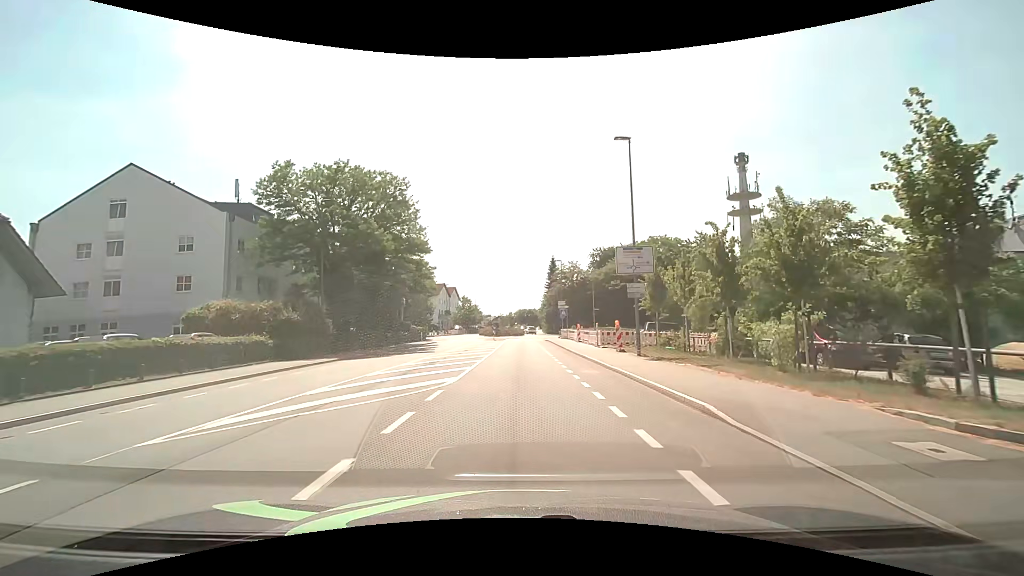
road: tertiary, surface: asphalt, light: Day
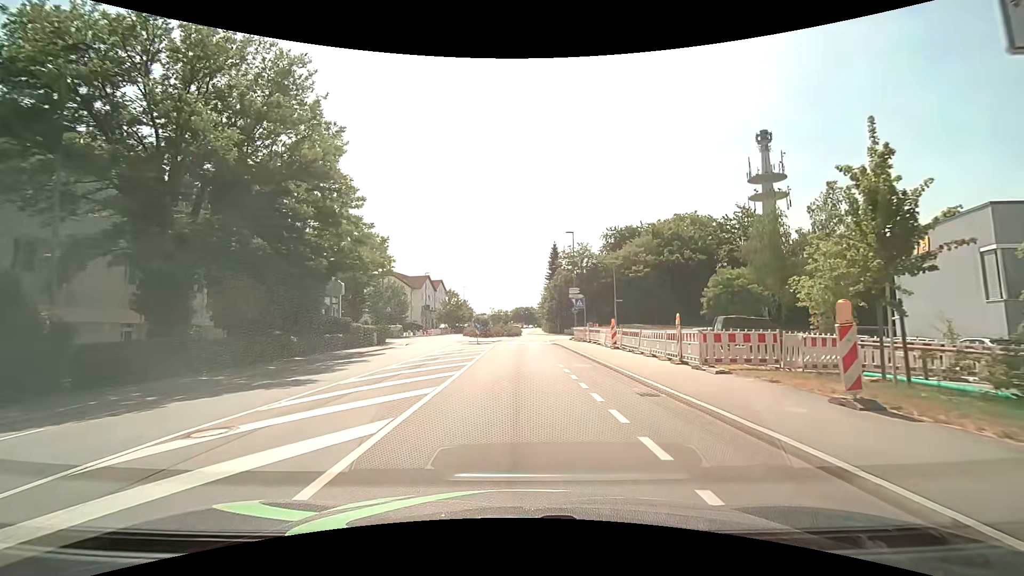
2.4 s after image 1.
(0.0, +18.7) m; 0°
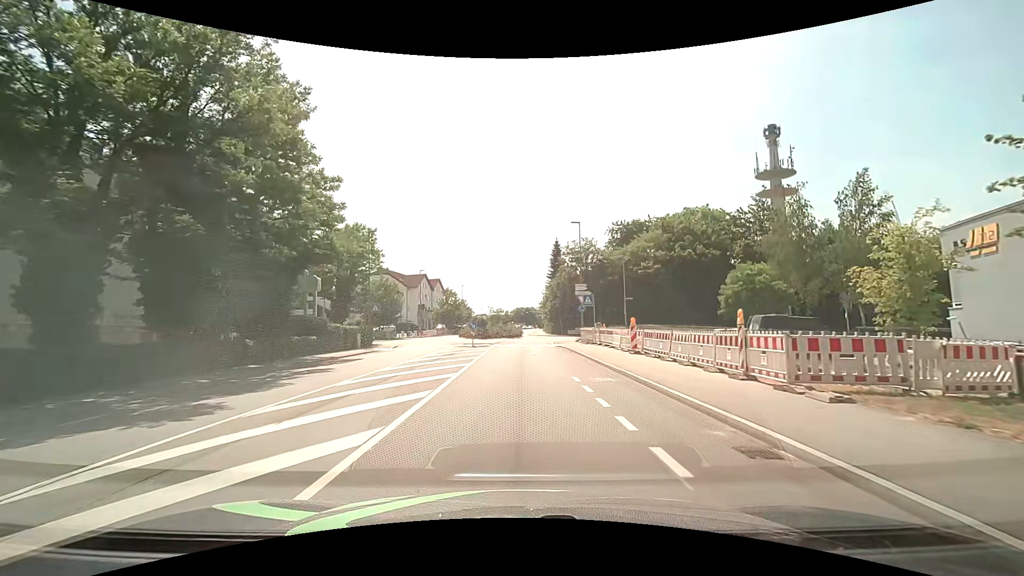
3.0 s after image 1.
(0.0, +4.6) m; 0°
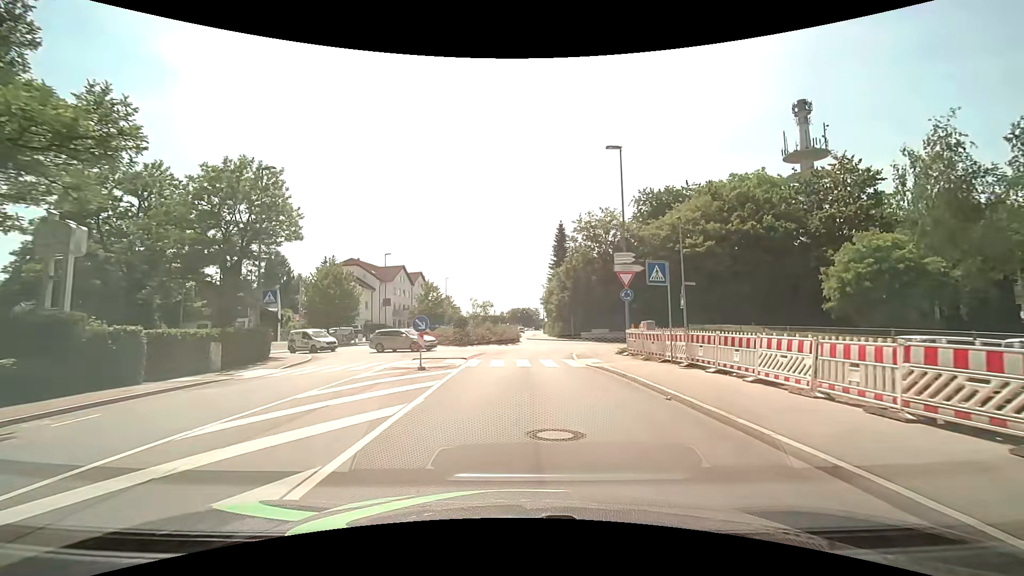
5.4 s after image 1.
(+0.1, +18.1) m; +1°
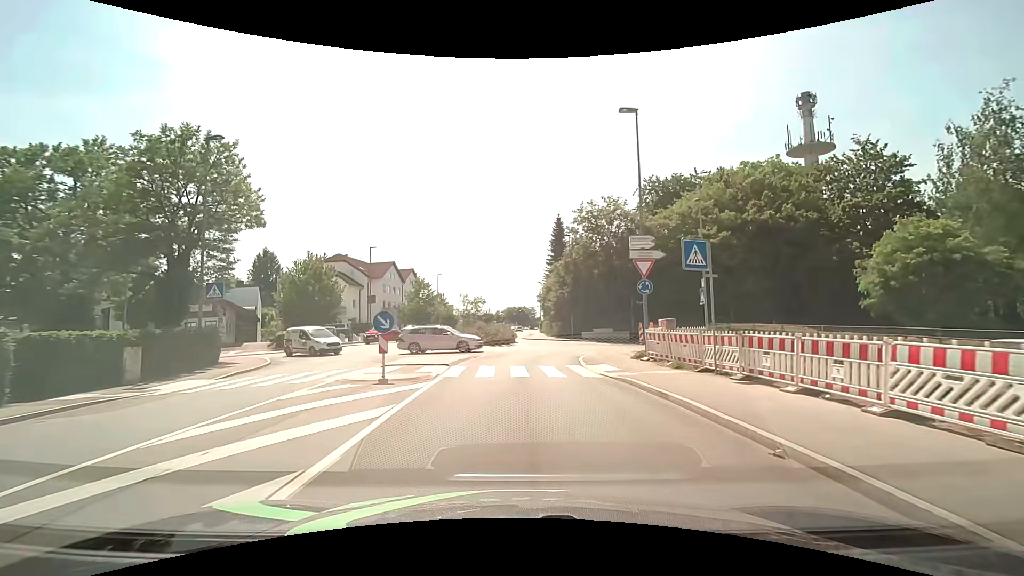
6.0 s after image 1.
(0.0, +4.2) m; 0°
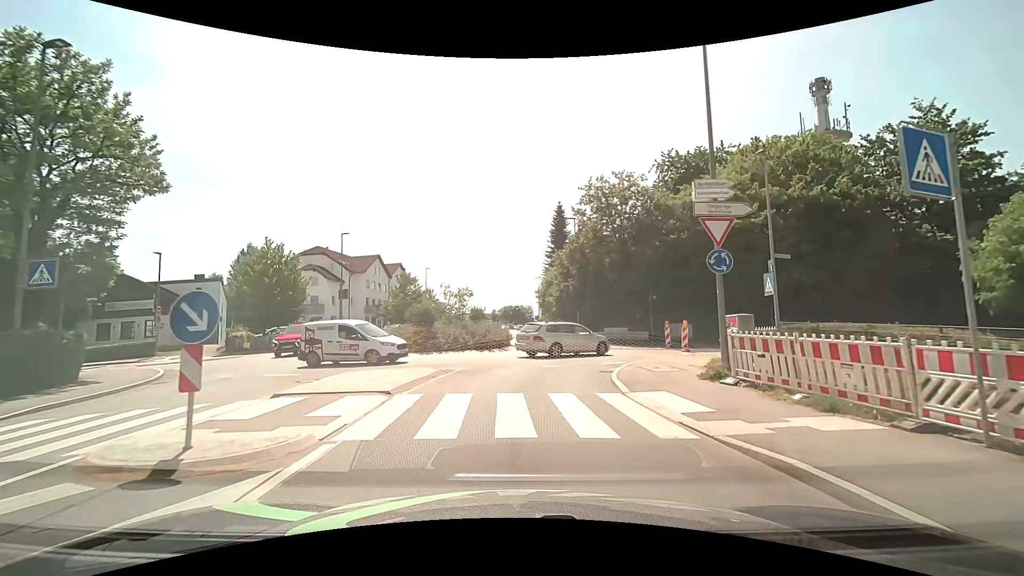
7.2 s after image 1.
(0.0, +7.4) m; 0°
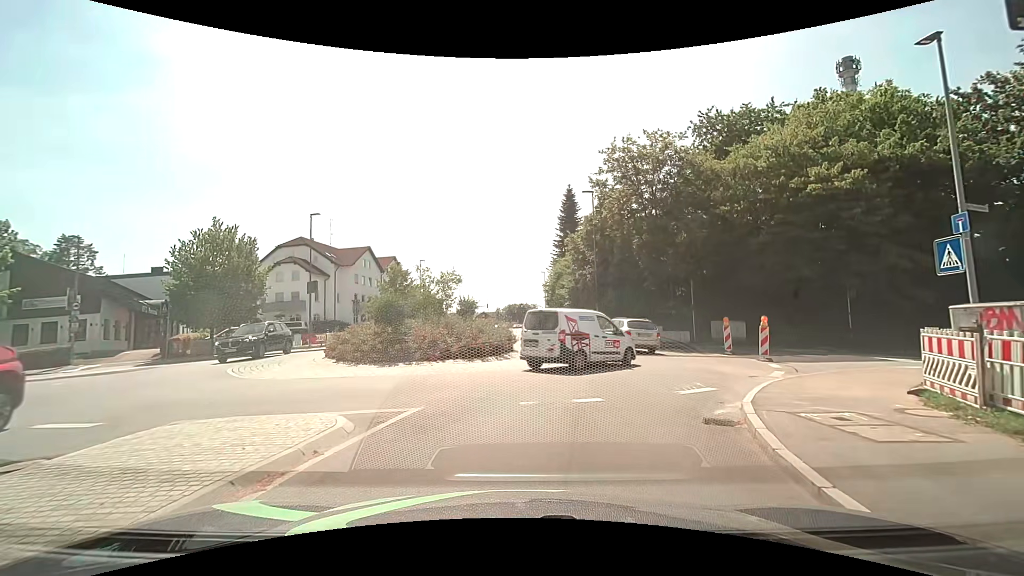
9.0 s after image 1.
(0.0, +7.7) m; 0°
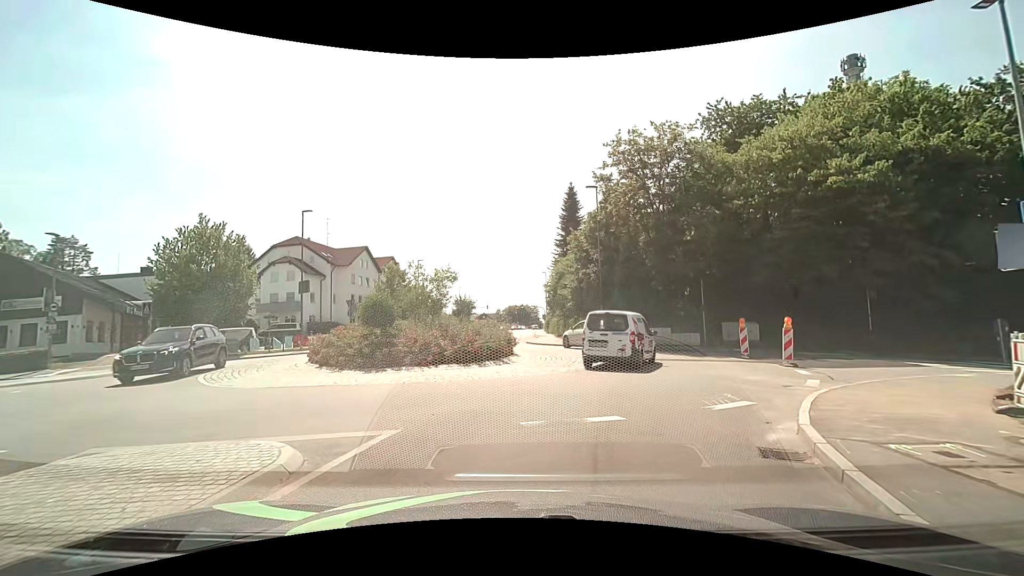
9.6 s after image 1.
(0.0, +1.5) m; 0°
(+1, +10) (+4, +19) (+3, +28) (-1, +38) (-2, +48) (-2, +58) (-1, +68) (-1, +78) (0, +88) (0, +98) m
